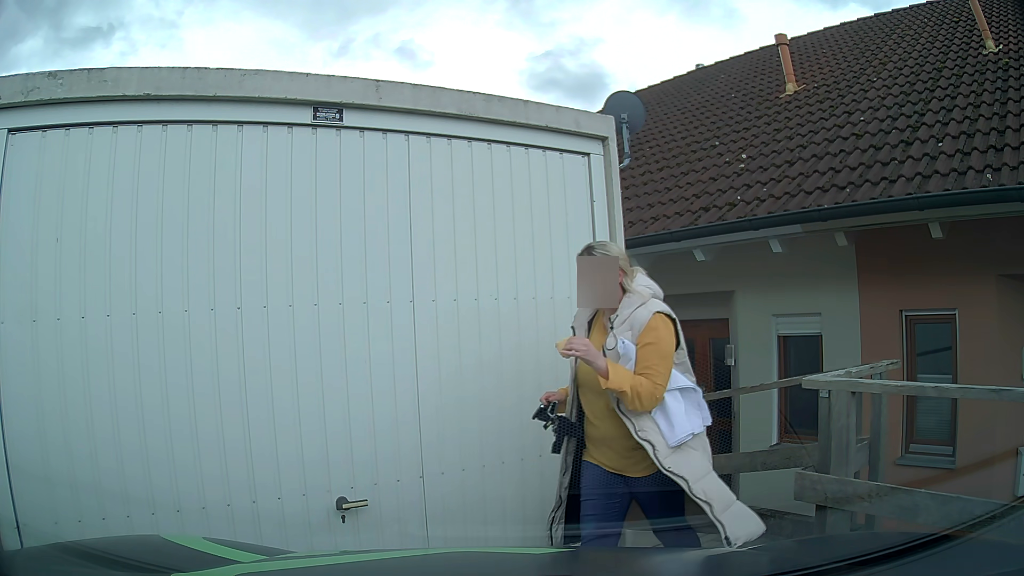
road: residential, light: Day
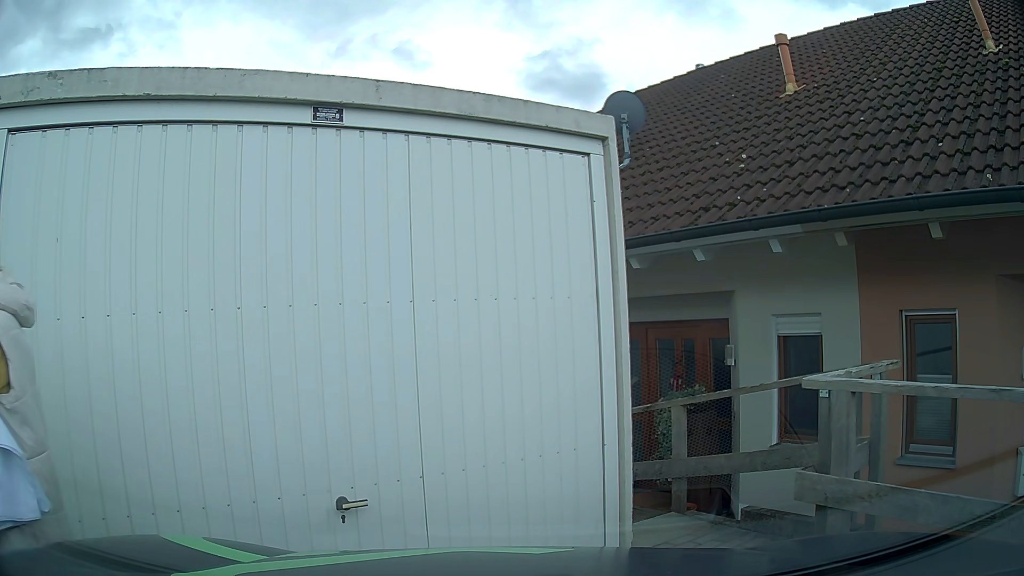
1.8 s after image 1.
(0.0, 0.0) m; 0°
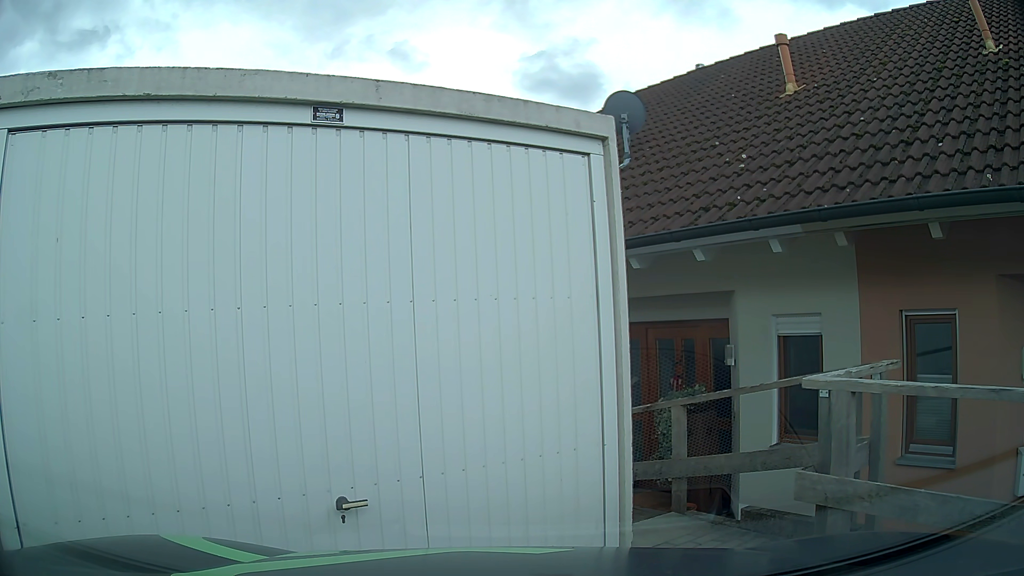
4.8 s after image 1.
(0.0, 0.0) m; 0°
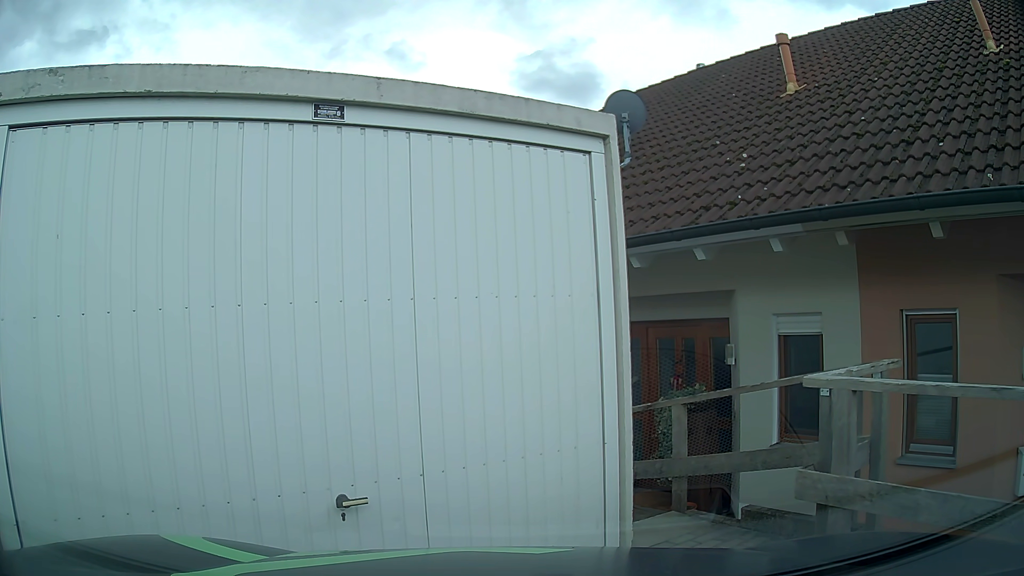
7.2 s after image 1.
(0.0, 0.0) m; 0°
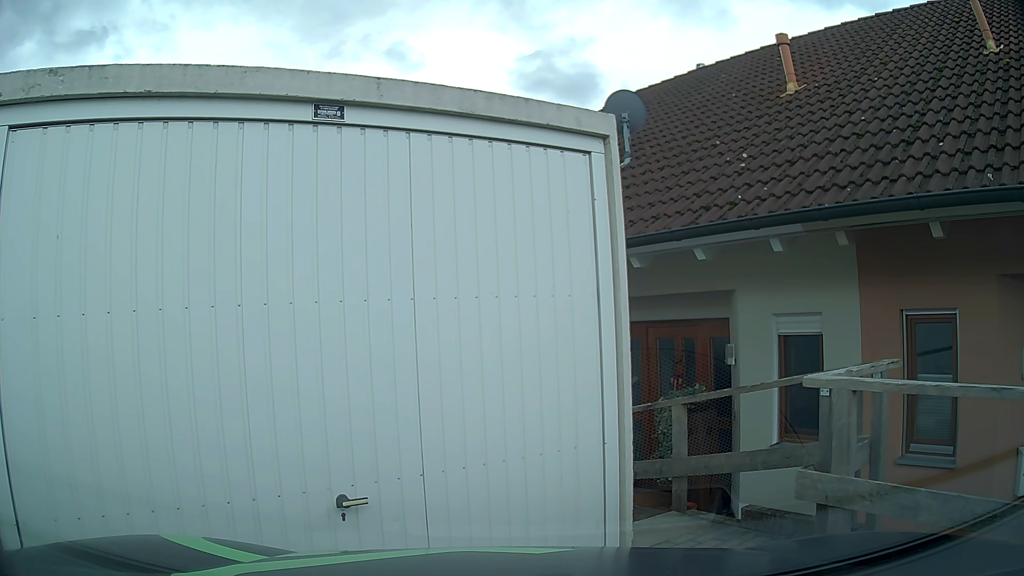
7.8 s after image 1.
(0.0, 0.0) m; 0°
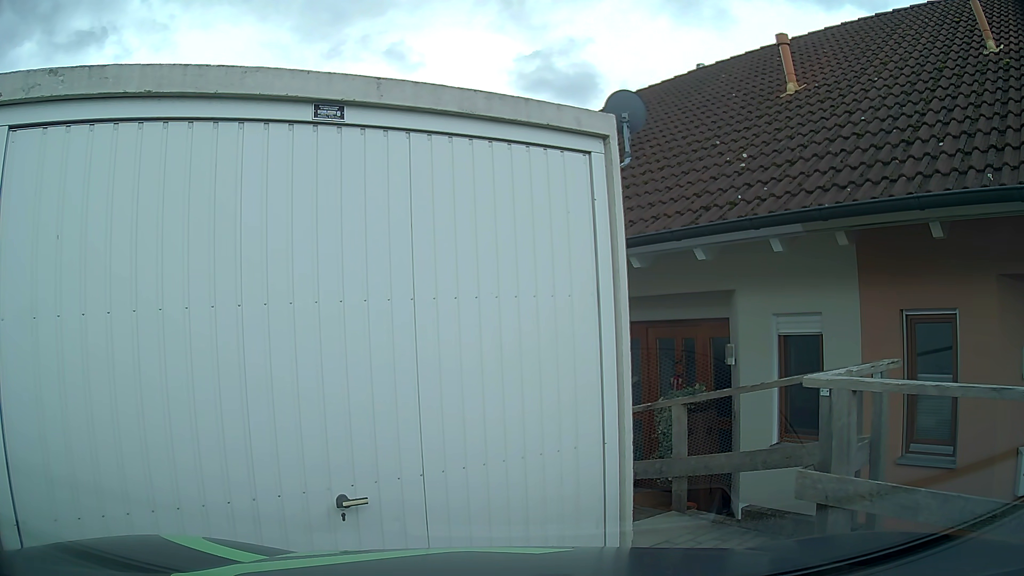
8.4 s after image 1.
(0.0, 0.0) m; 0°
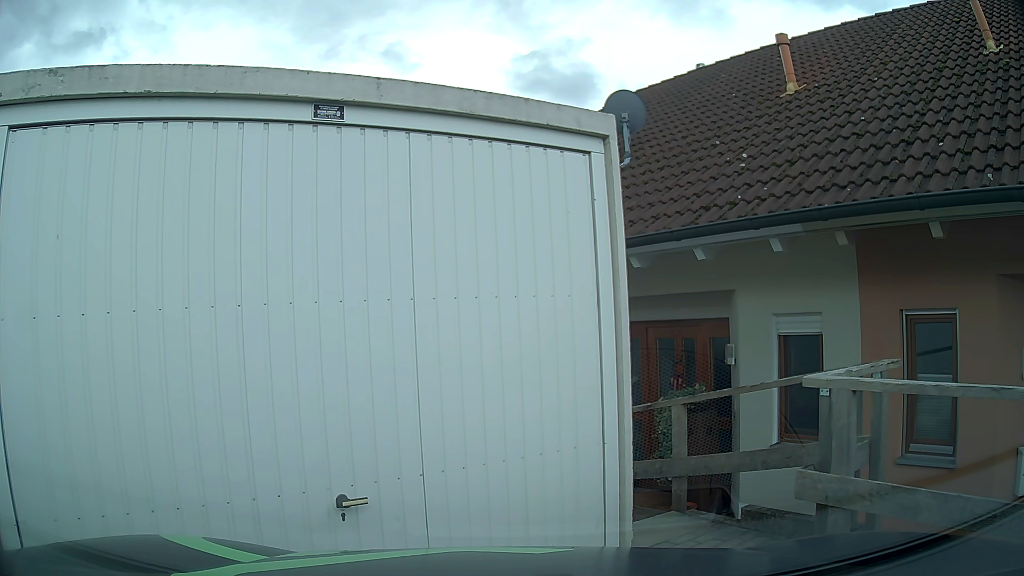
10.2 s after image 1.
(0.0, 0.0) m; 0°
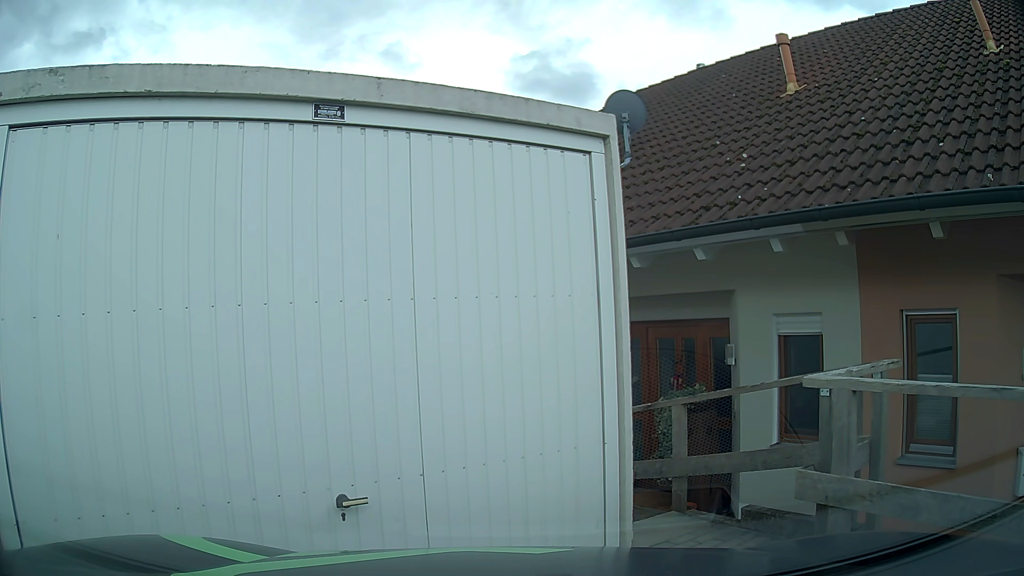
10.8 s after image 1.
(0.0, 0.0) m; 0°
